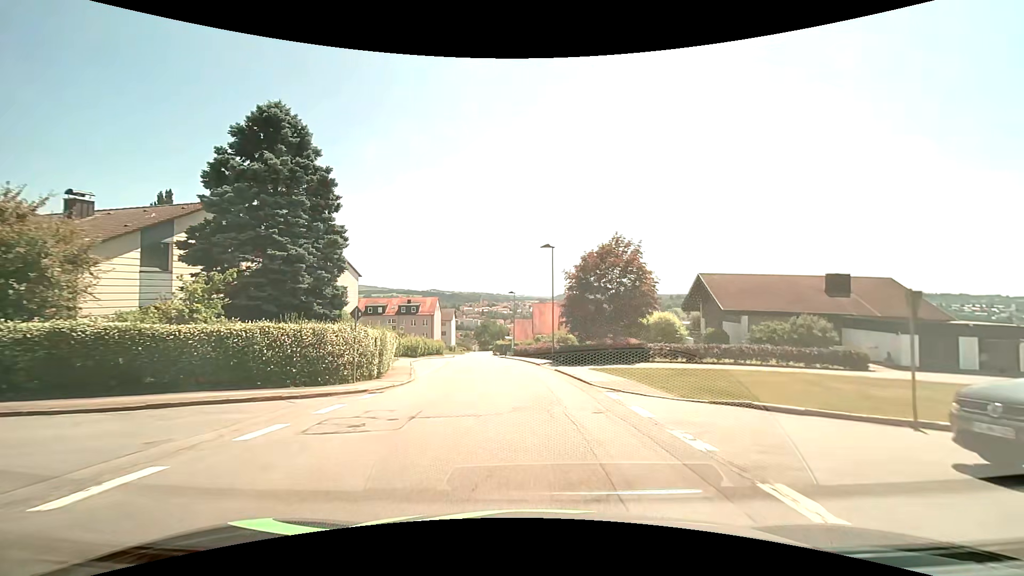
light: Day
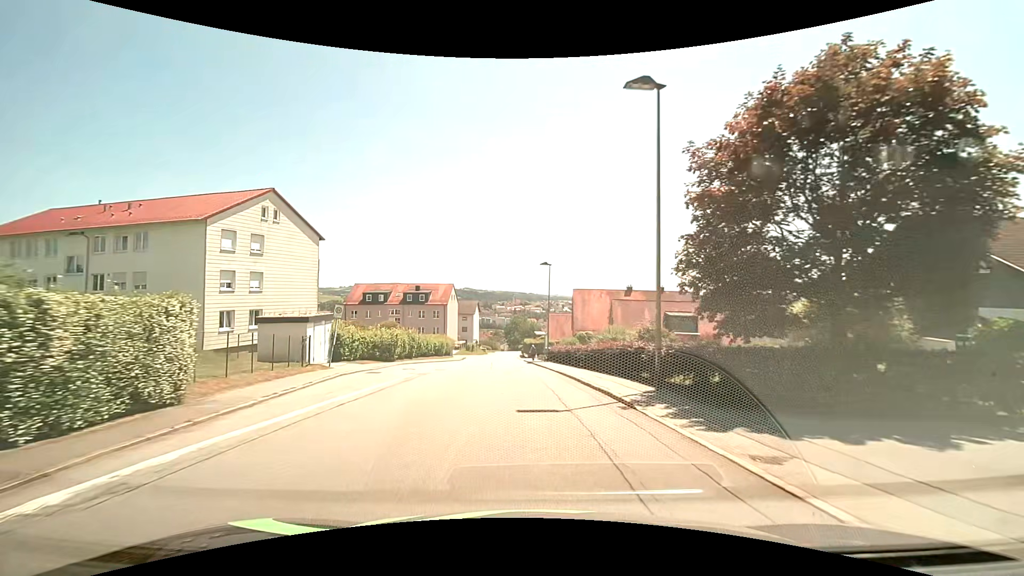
(-0.8, +22.4) m; -3°
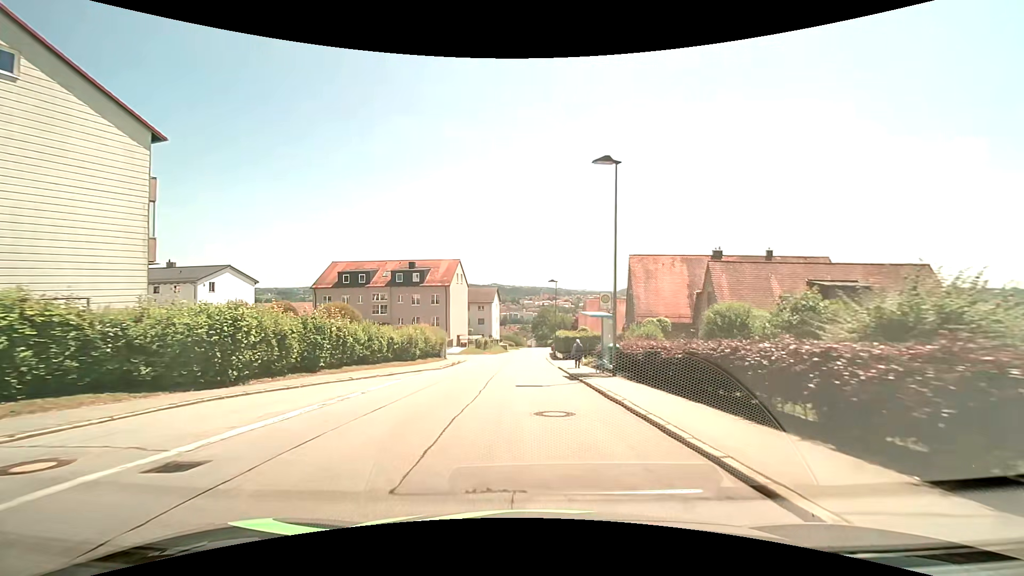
(-0.7, +23.0) m; -3°
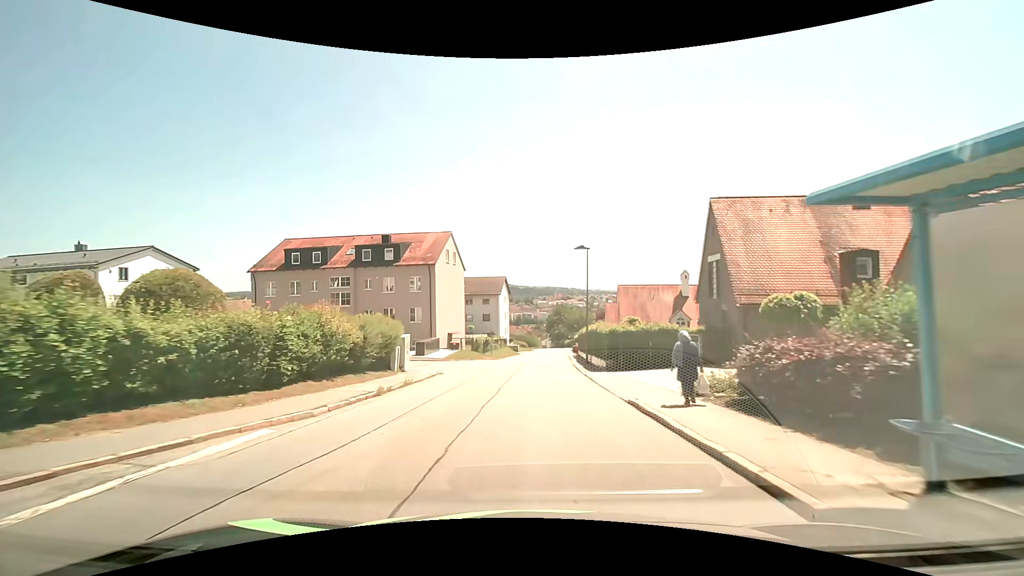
(-0.4, +17.6) m; -2°
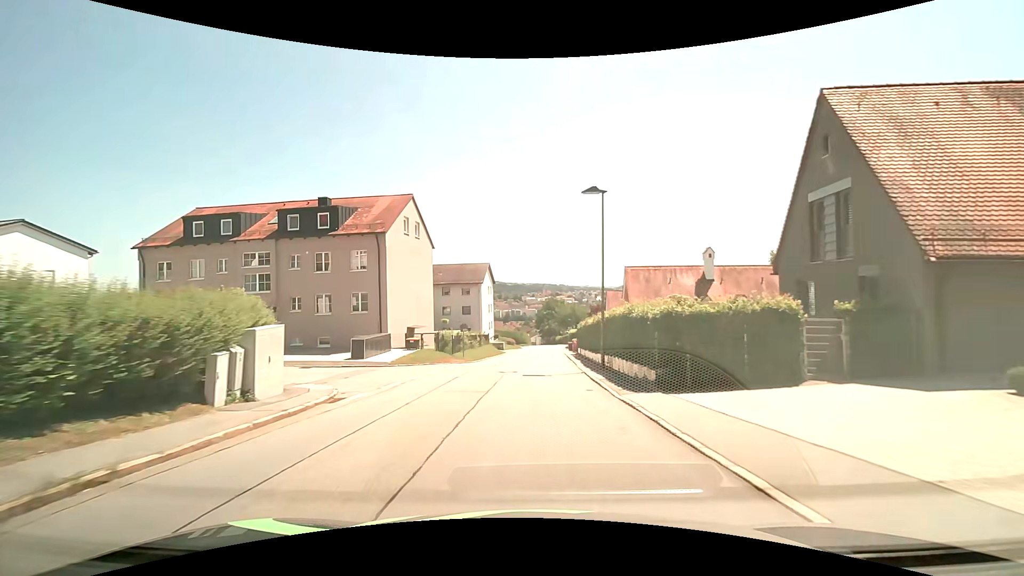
(+0.1, +12.0) m; +2°
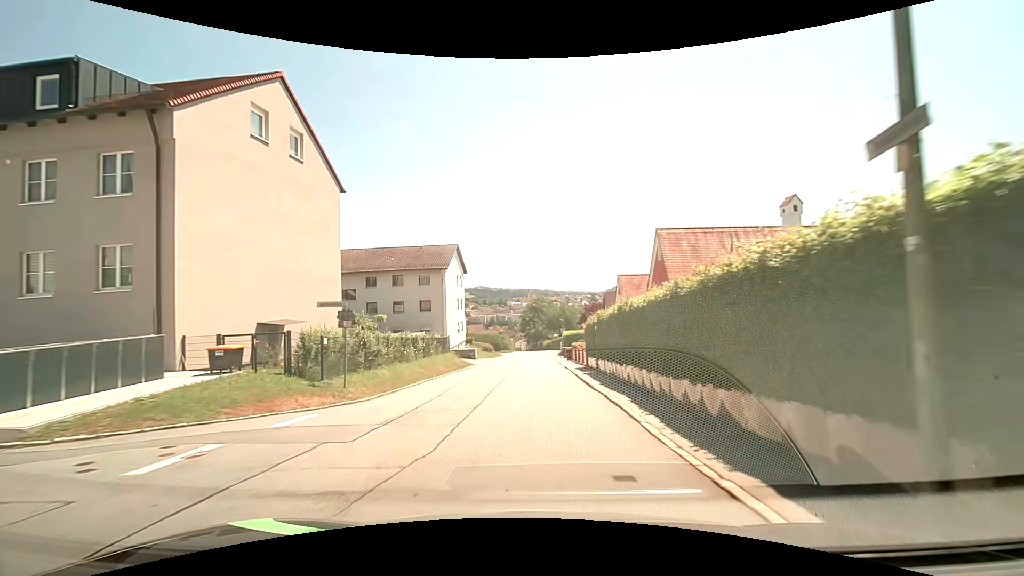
(+0.2, +18.4) m; +1°
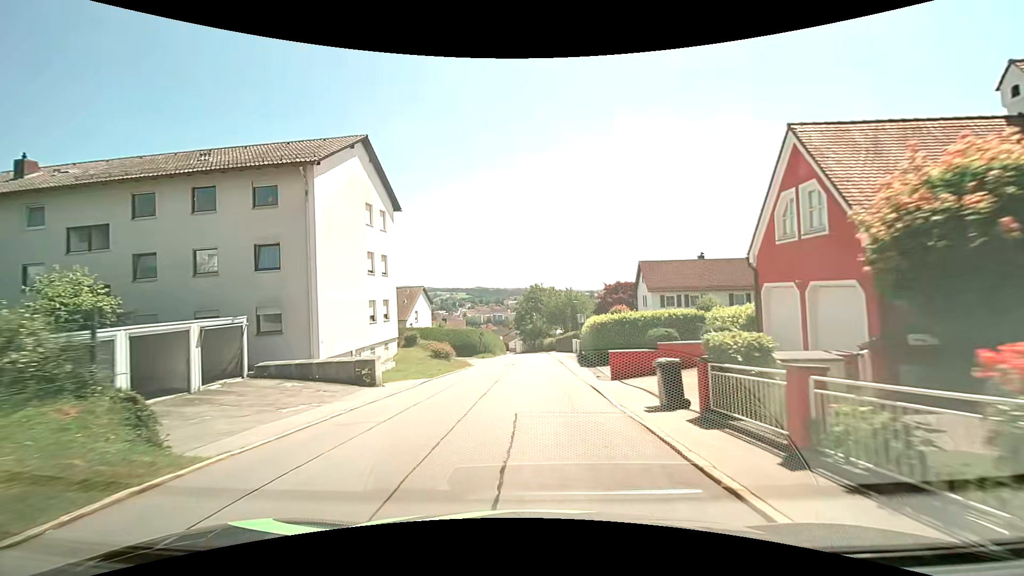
(+0.6, +30.9) m; +1°
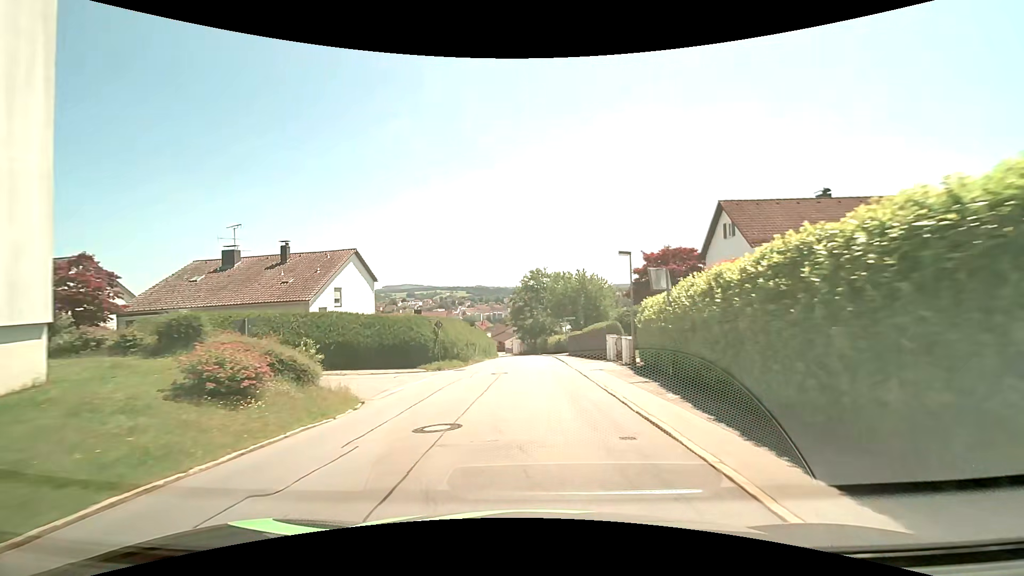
(-0.3, +23.9) m; 0°
(0, +10) (0, +20) (0, +30) (0, +40) (0, +50) (0, +60) (-1, +70) (-1, +80) (-3, +90) (-4, +100) m
